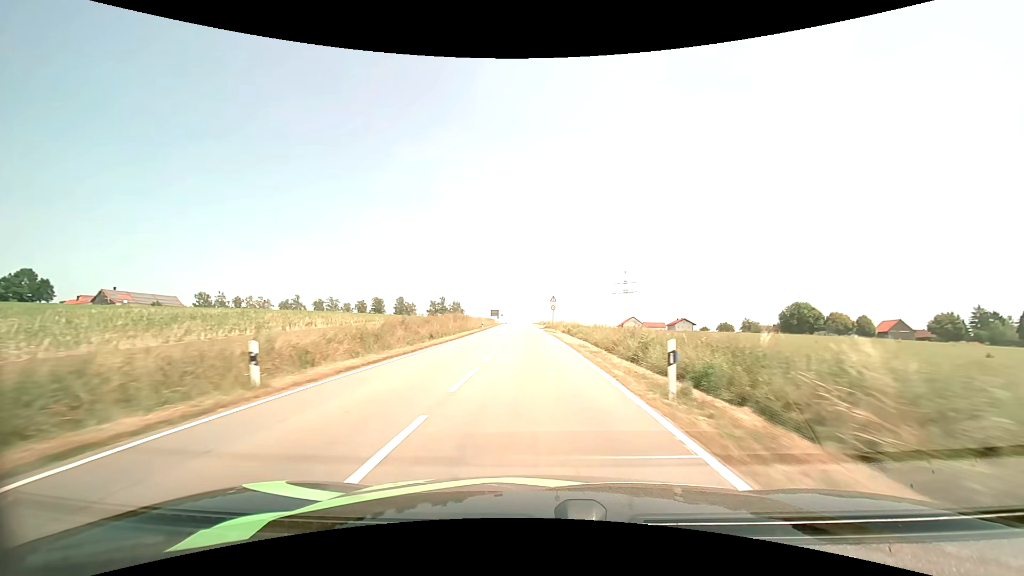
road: tertiary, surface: asphalt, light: Day
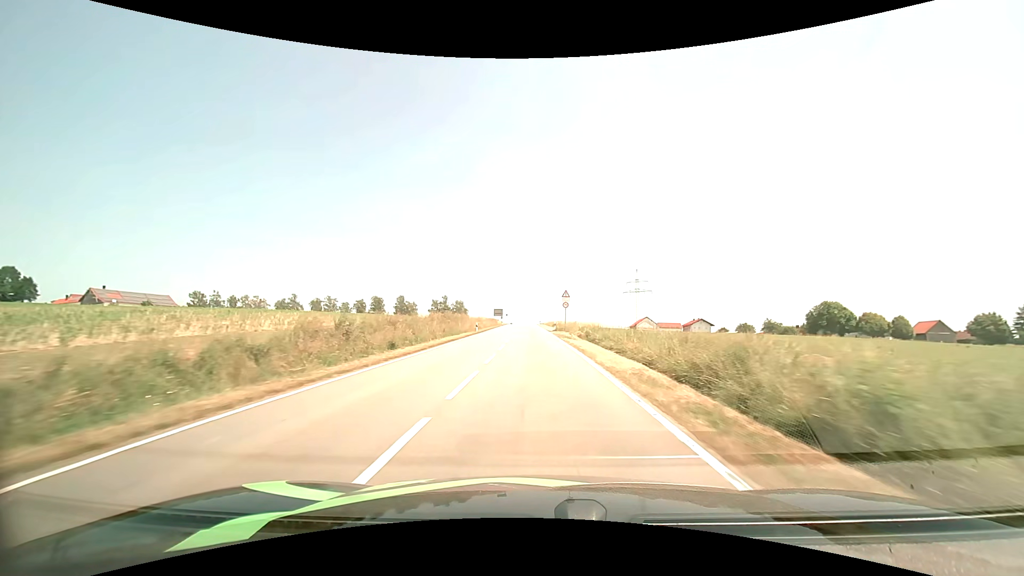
(-0.1, +12.8) m; -1°
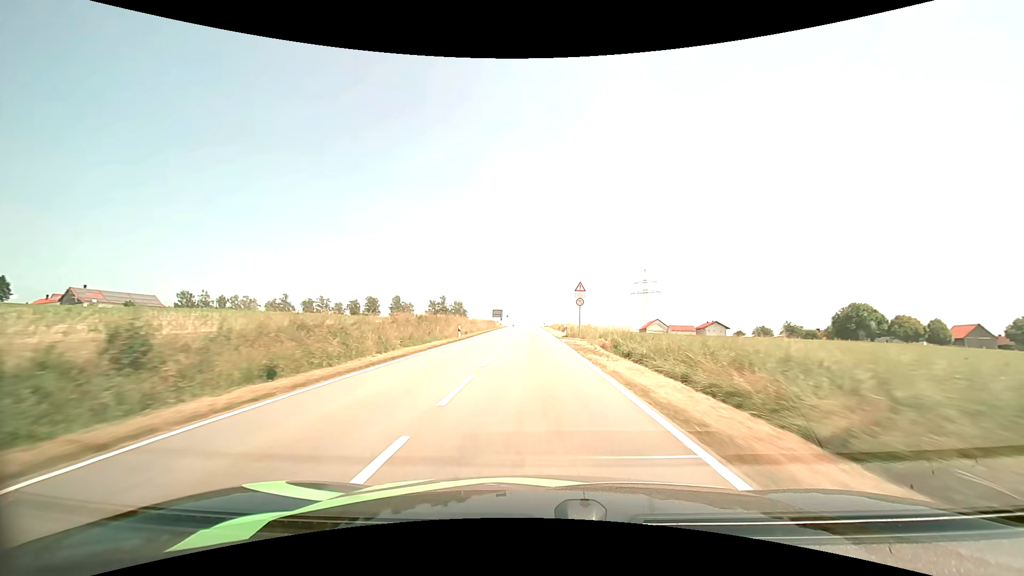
(-0.1, +13.1) m; -1°
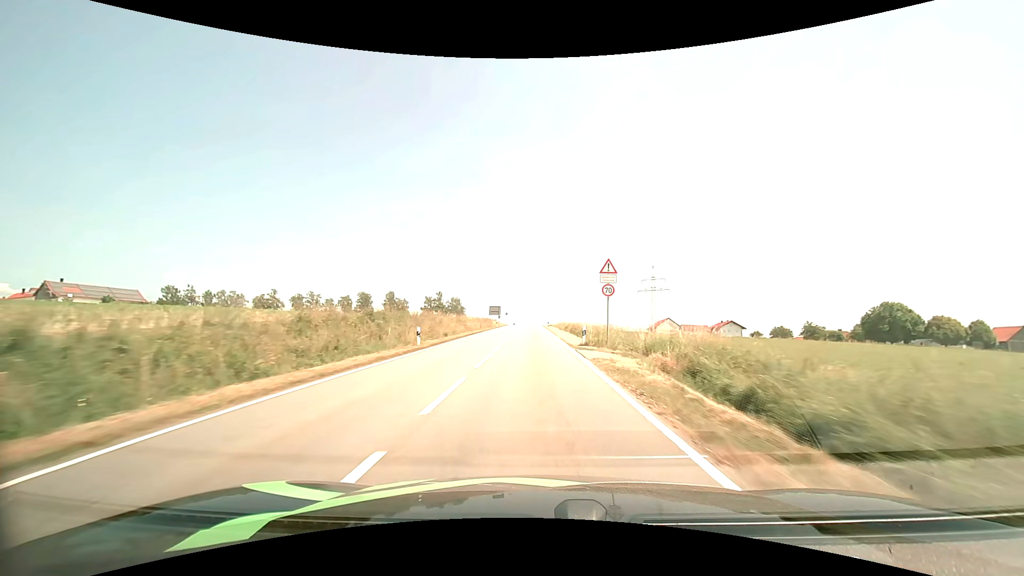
(0.0, +13.4) m; 0°
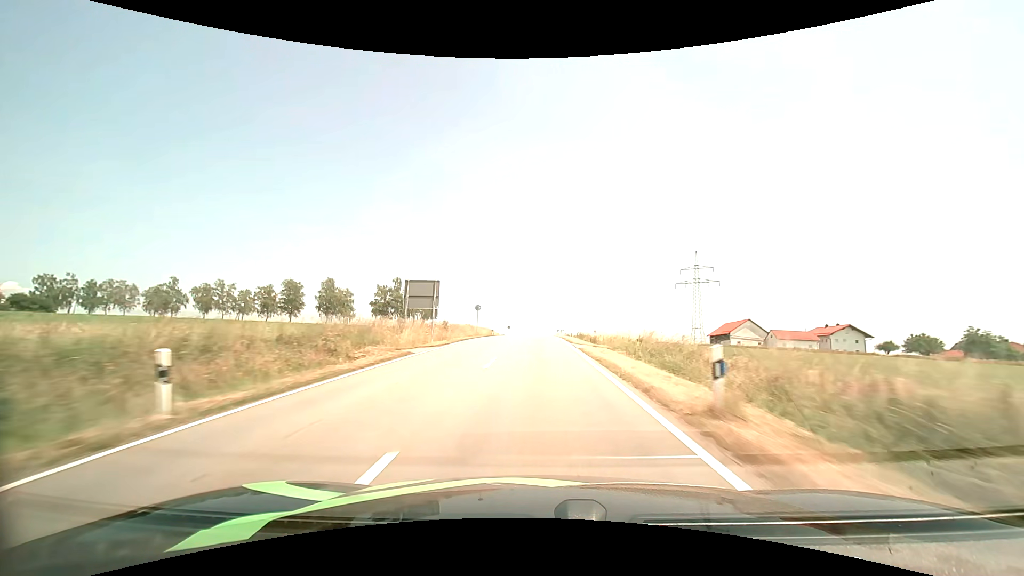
(-0.7, +68.1) m; -1°
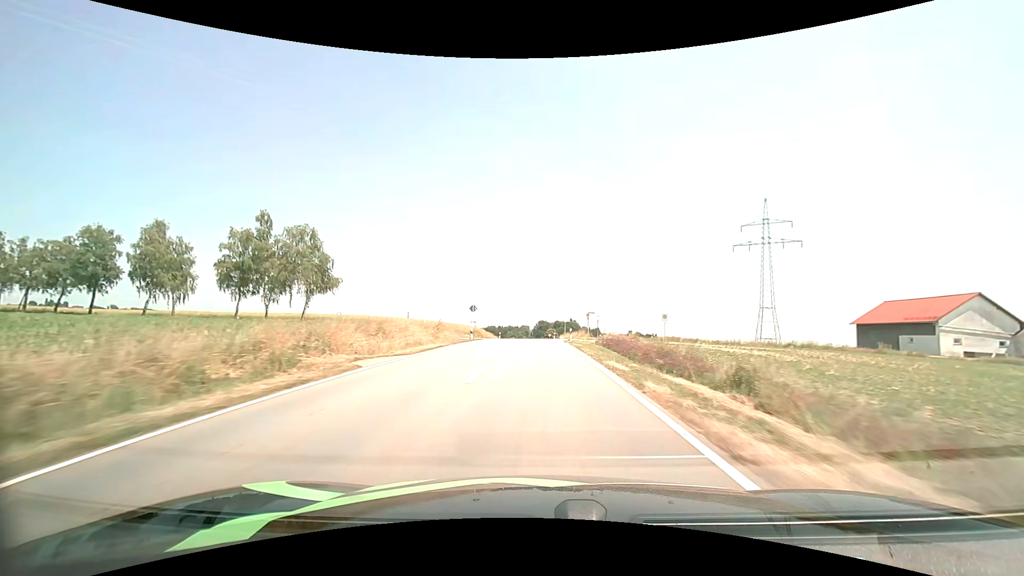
(+0.1, +64.5) m; 0°
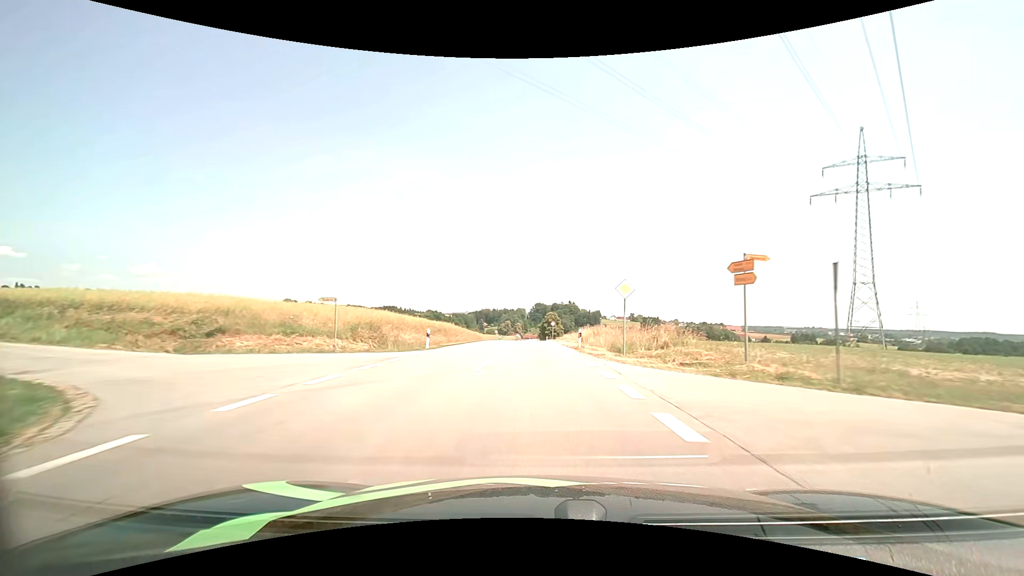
(0.0, +47.0) m; 0°
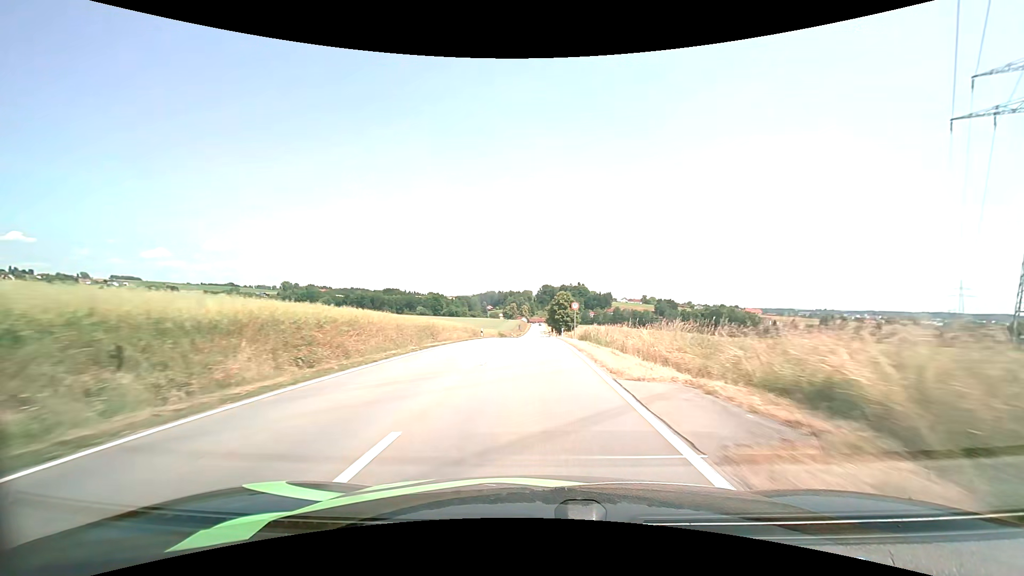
(-0.1, +35.6) m; -1°
(0, +10) (0, +20) (0, +30) (0, +40) (0, +50) (0, +60) (0, +70) (0, +80) (0, +90) (0, +100) m
